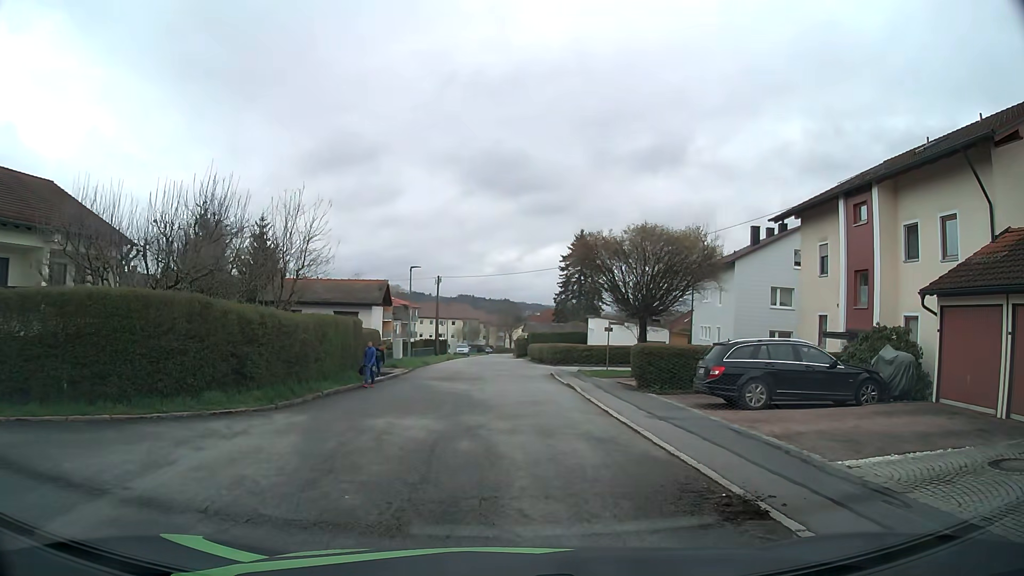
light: Day
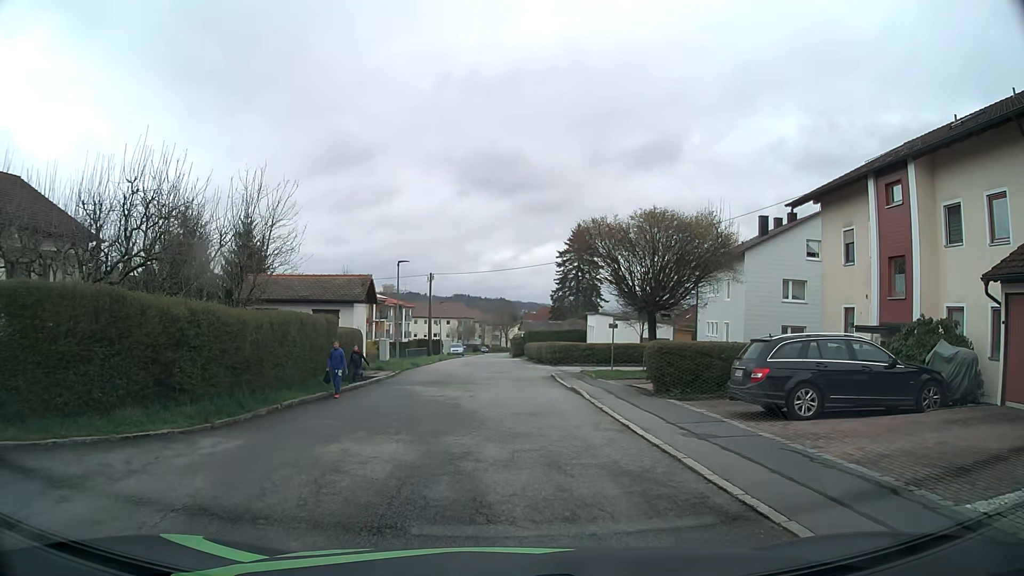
(0.0, +2.6) m; 0°
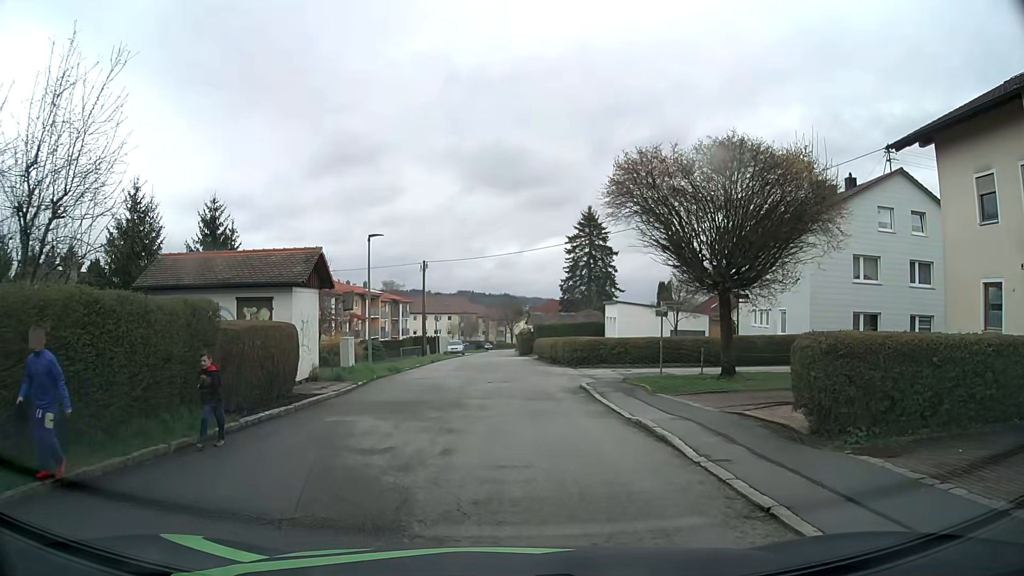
(0.0, +8.2) m; -1°
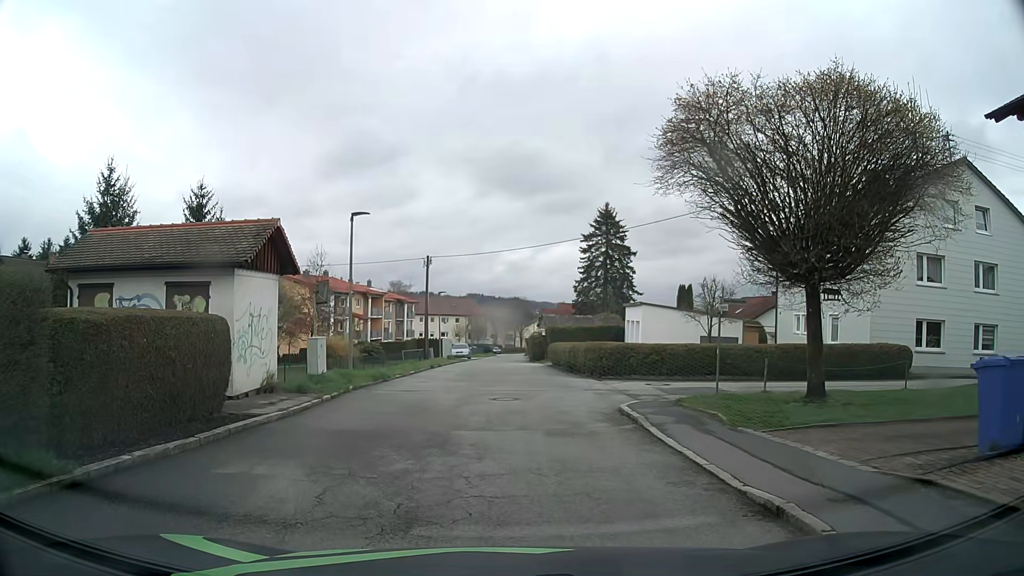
(0.0, +4.7) m; -1°
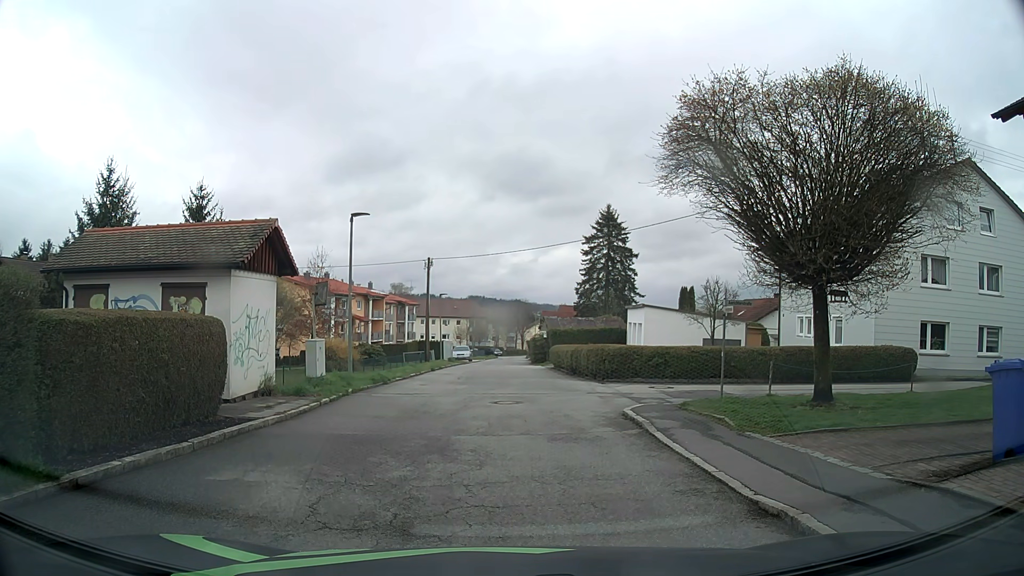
(0.0, +0.3) m; 0°
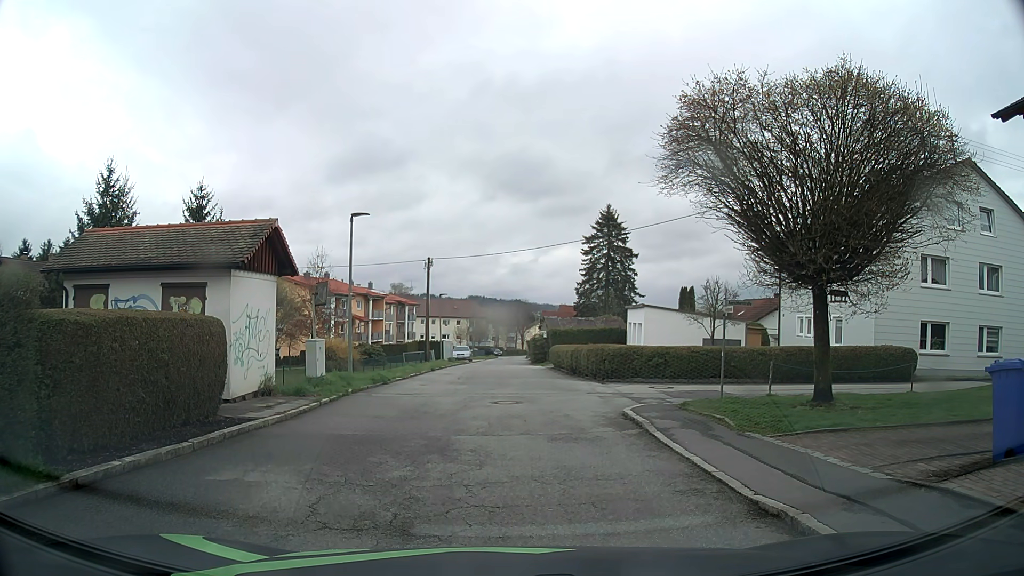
(0.0, 0.0) m; 0°
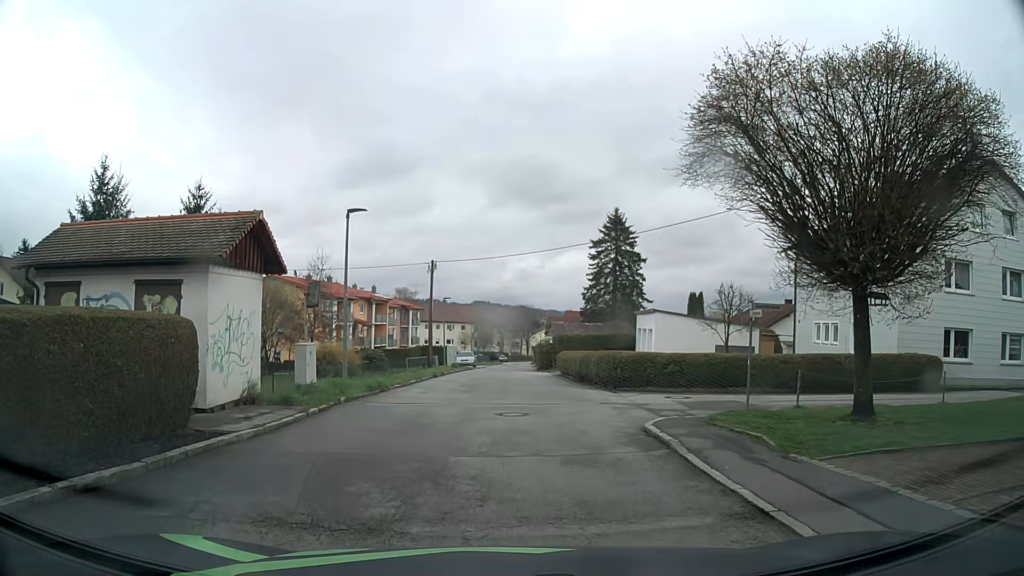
(0.0, +1.5) m; +1°
(0, +10) (0, +20) (0, +30) (-1, +40) (-1, +50) (-1, +60) (-1, +70) (-1, +80) (-1, +90) (-1, +100) m
